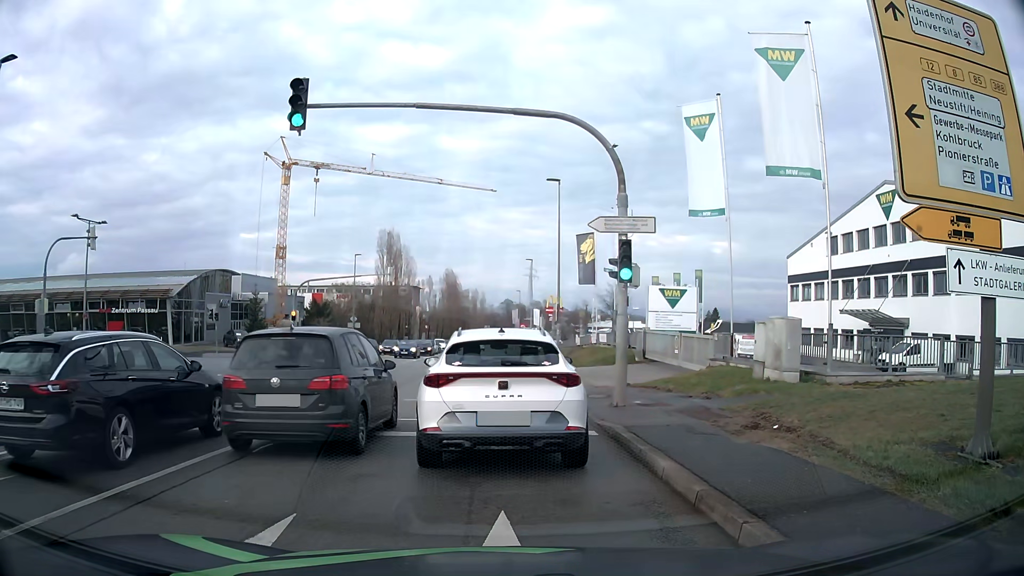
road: secondary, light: Day
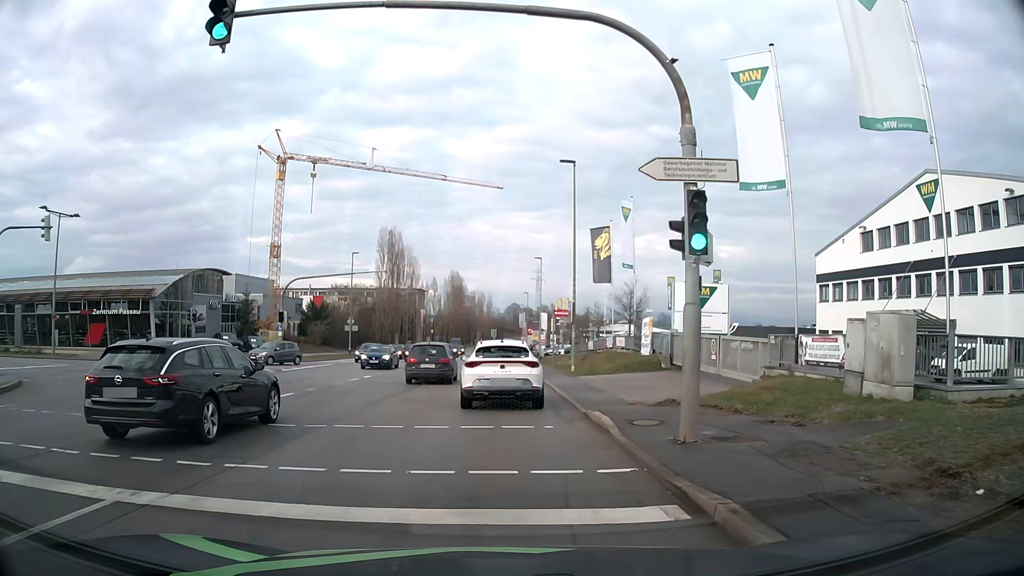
(0.0, +5.1) m; 0°
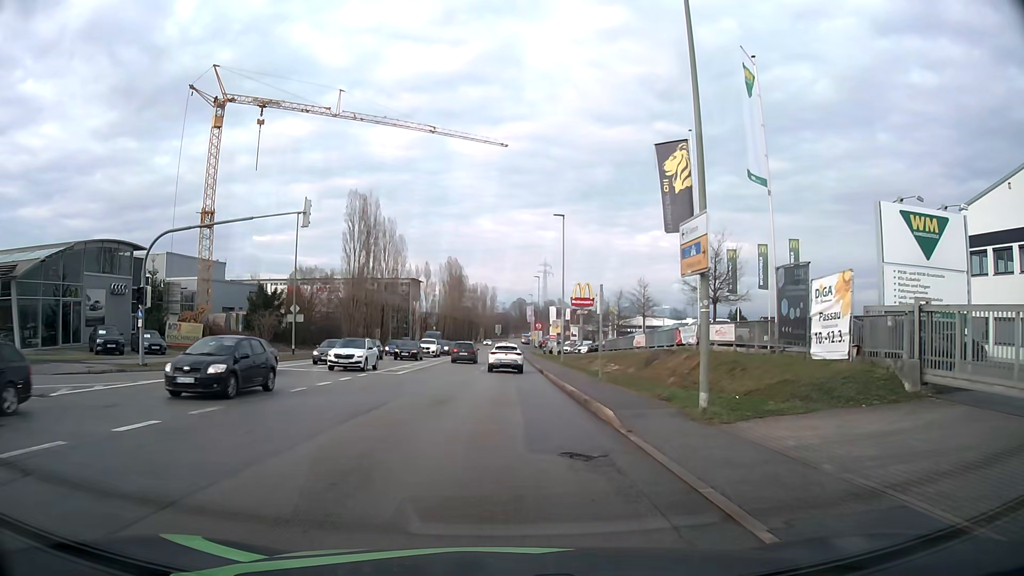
(-0.3, +21.3) m; -1°
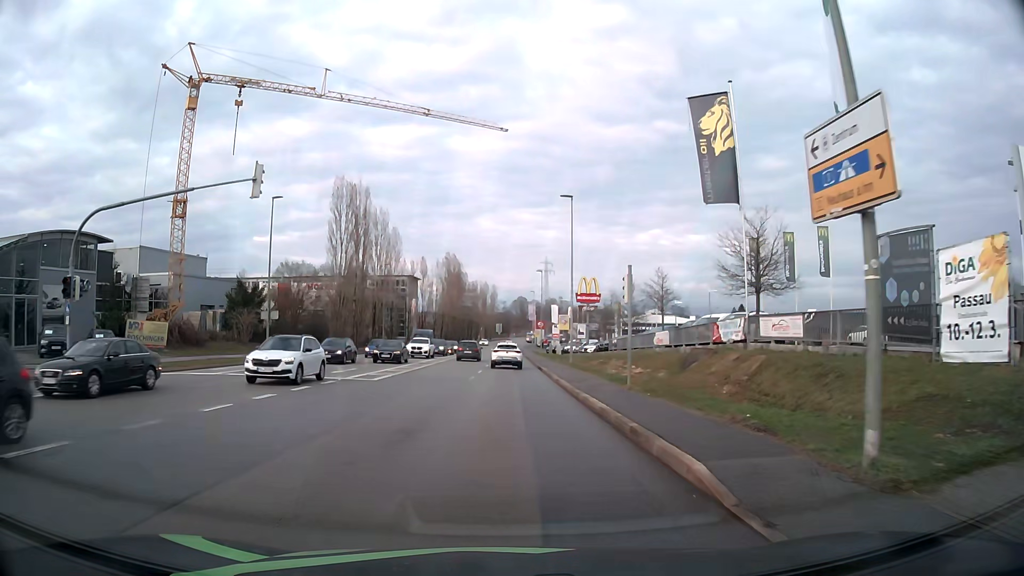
(0.0, +5.8) m; 0°
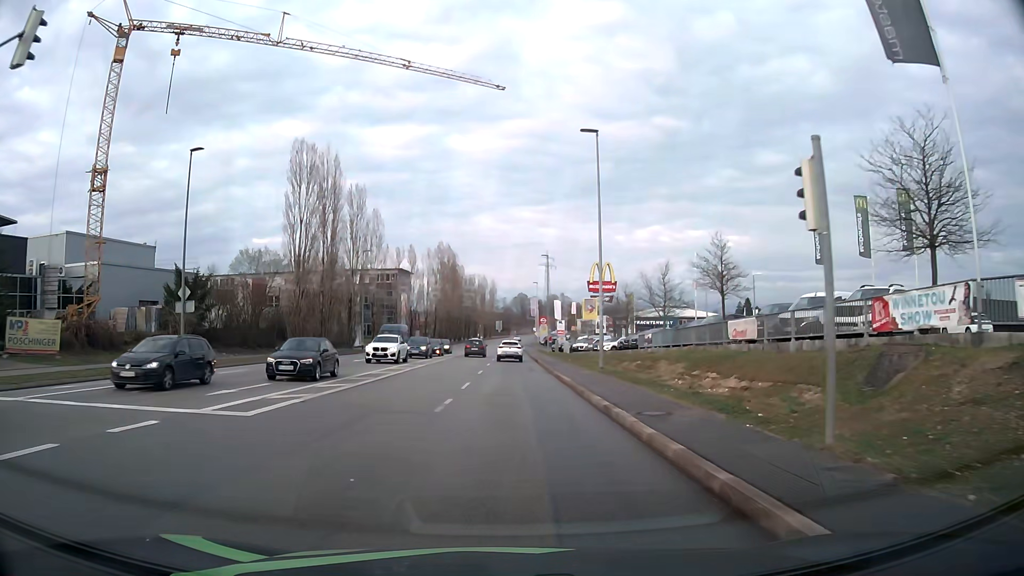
(0.0, +12.6) m; 0°
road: tertiary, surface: asphalt
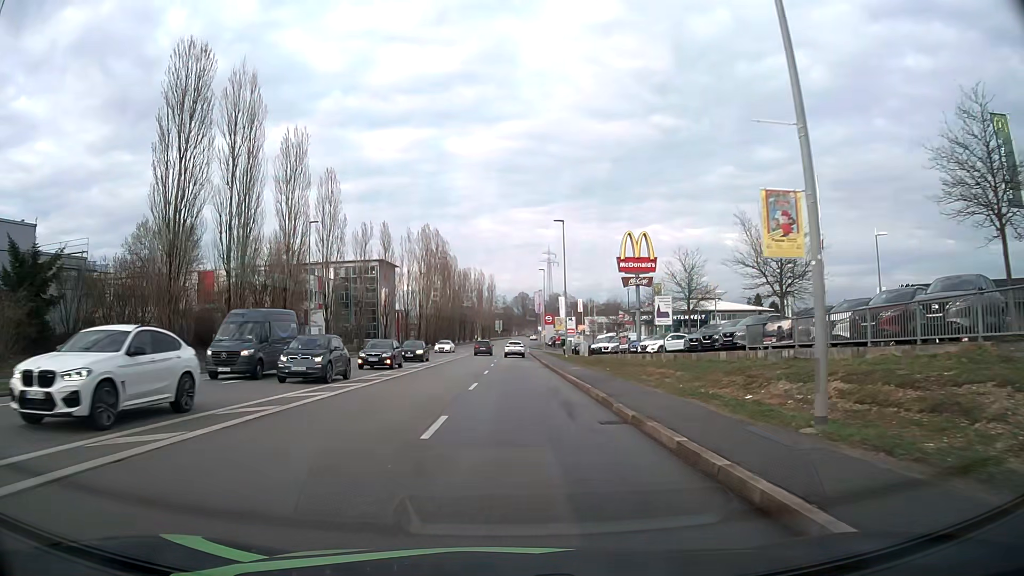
(+0.1, +20.0) m; 0°
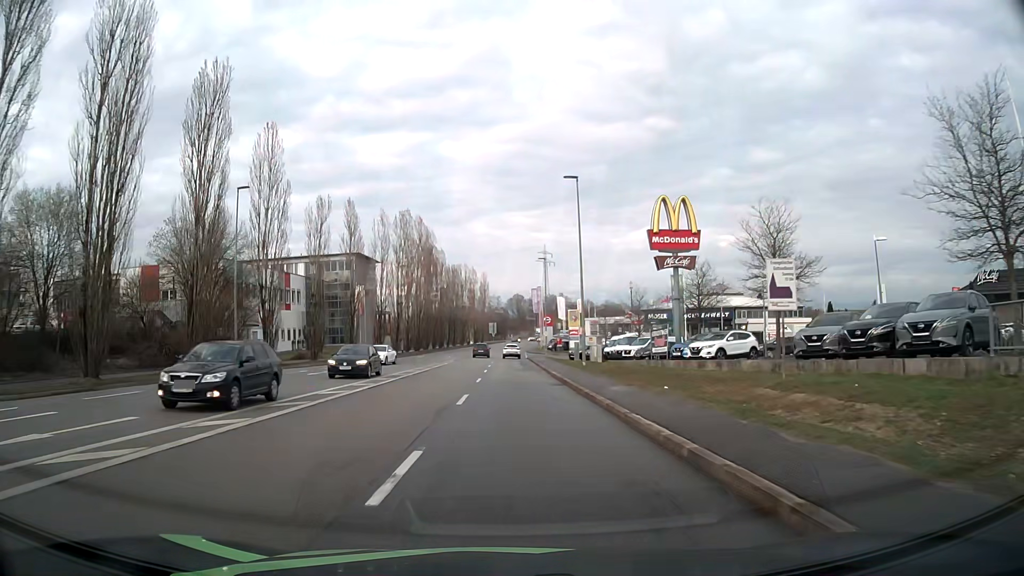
(+0.1, +13.9) m; +1°
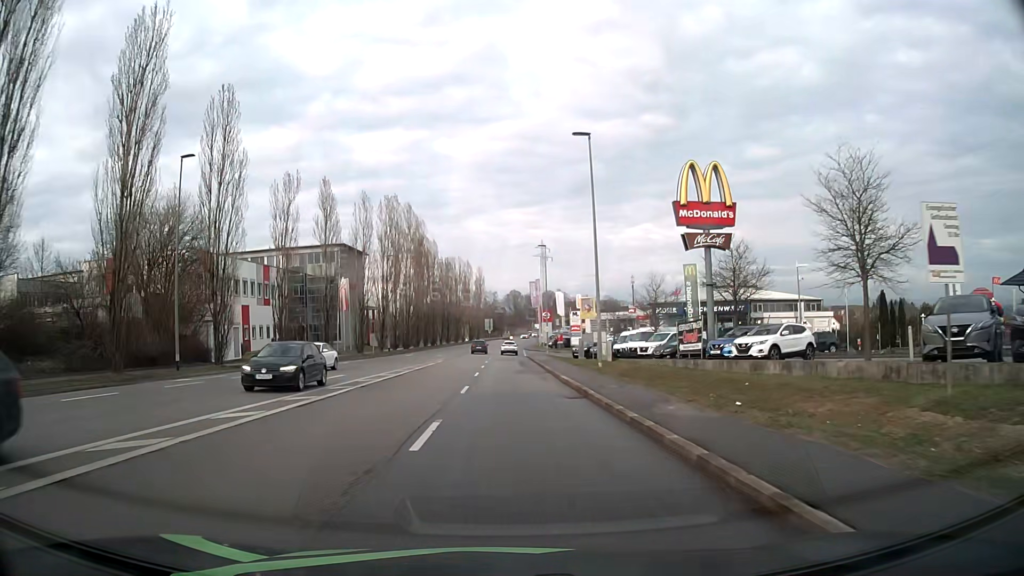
(0.0, +7.2) m; 0°
(0, +10) (0, +20) (0, +30) (0, +40) (0, +50) (0, +60) (0, +70) (0, +80) (0, +90) (0, +100) m
